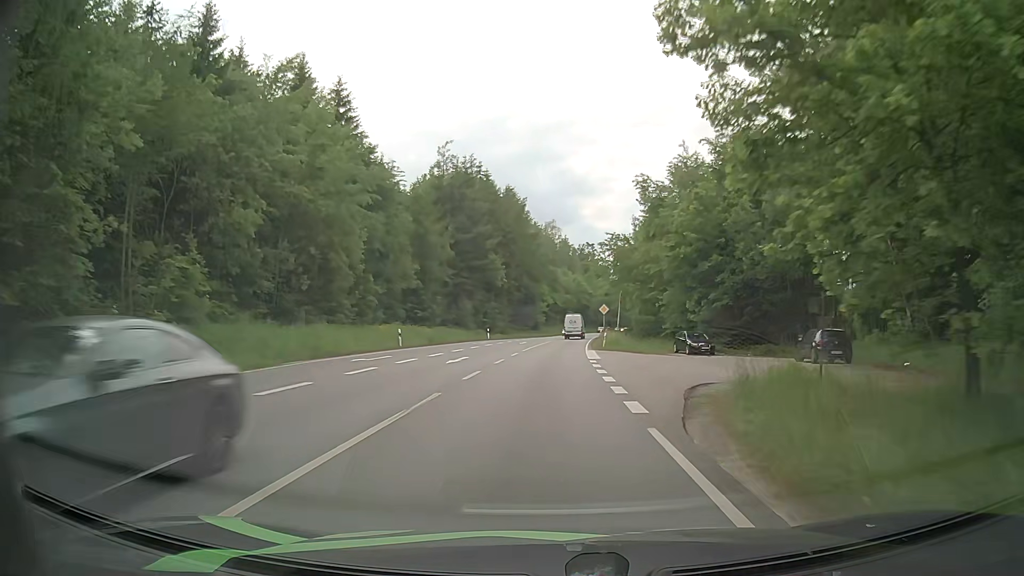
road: primary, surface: asphalt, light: Day
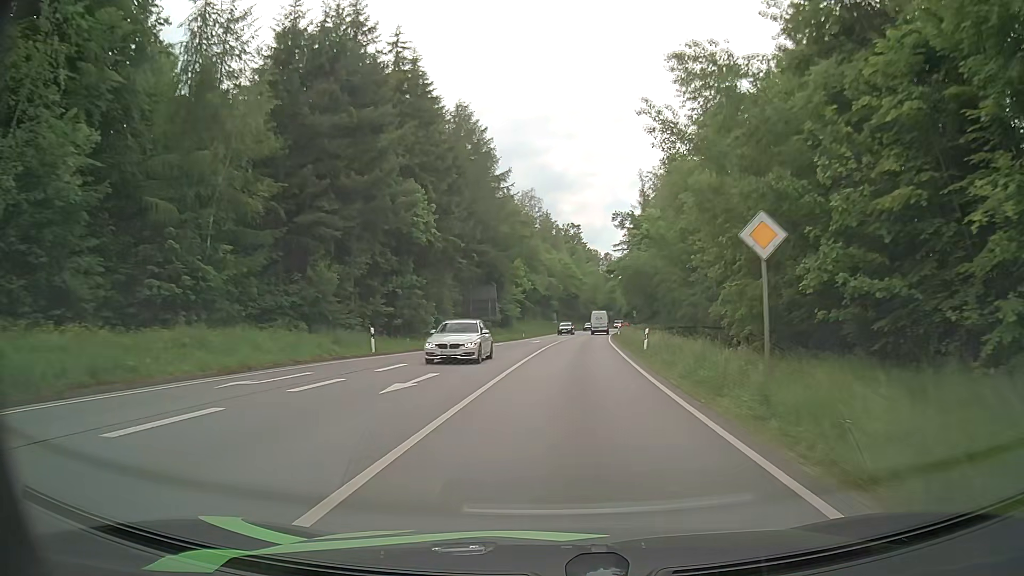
(+0.2, +41.9) m; +1°
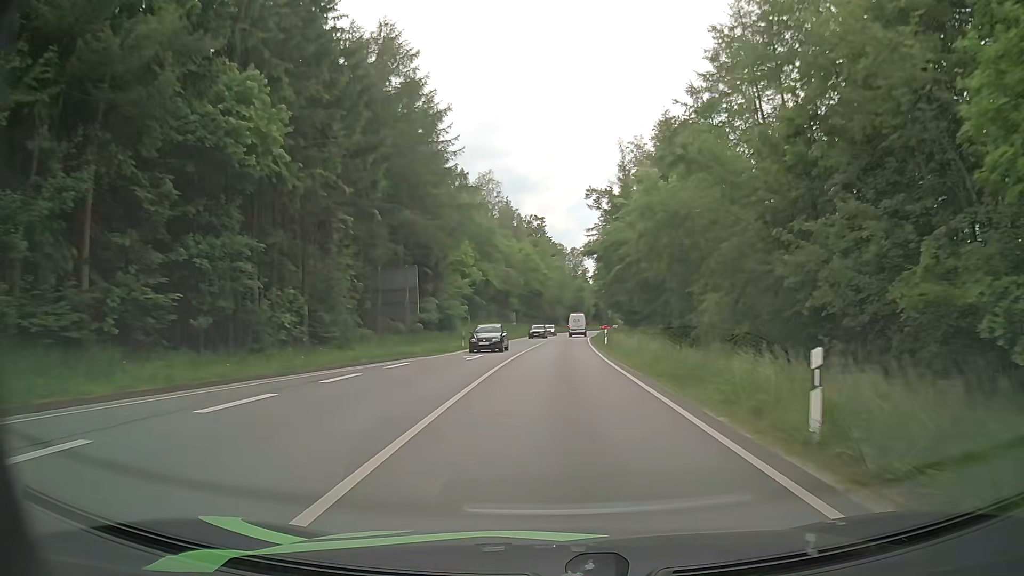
(+0.6, +21.0) m; +3°
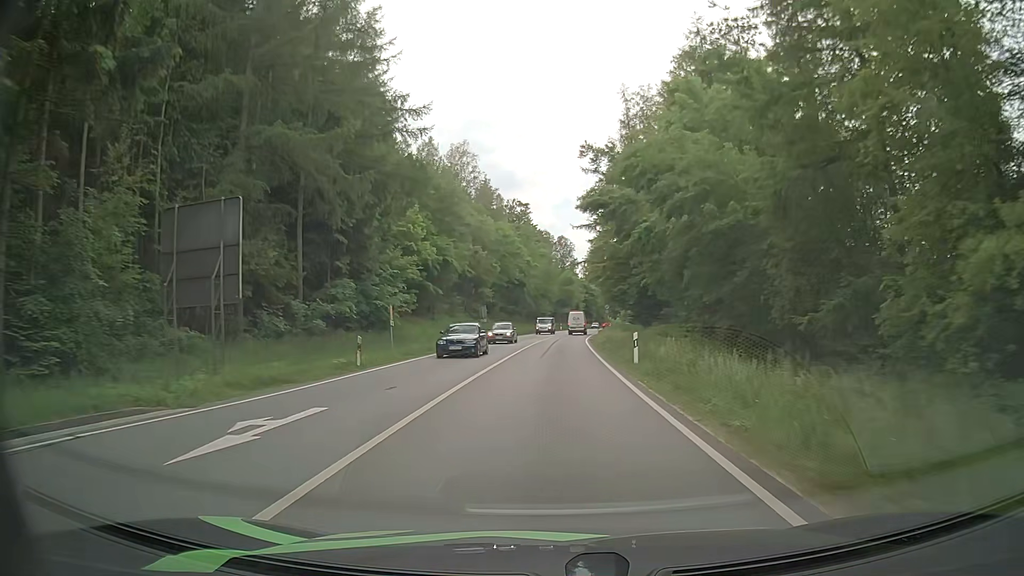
(+0.3, +20.7) m; +1°
